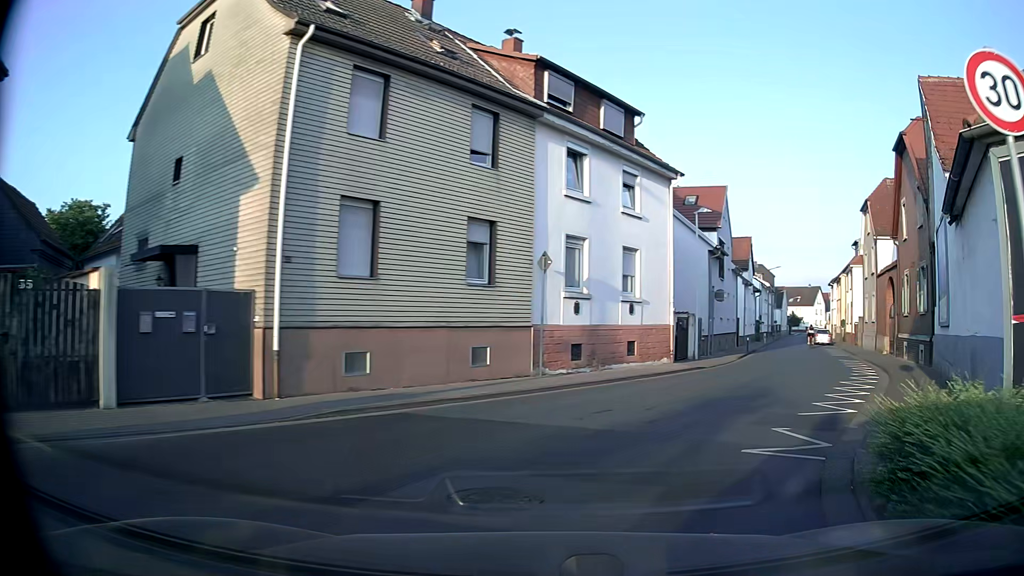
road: tertiary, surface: asphalt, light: Day
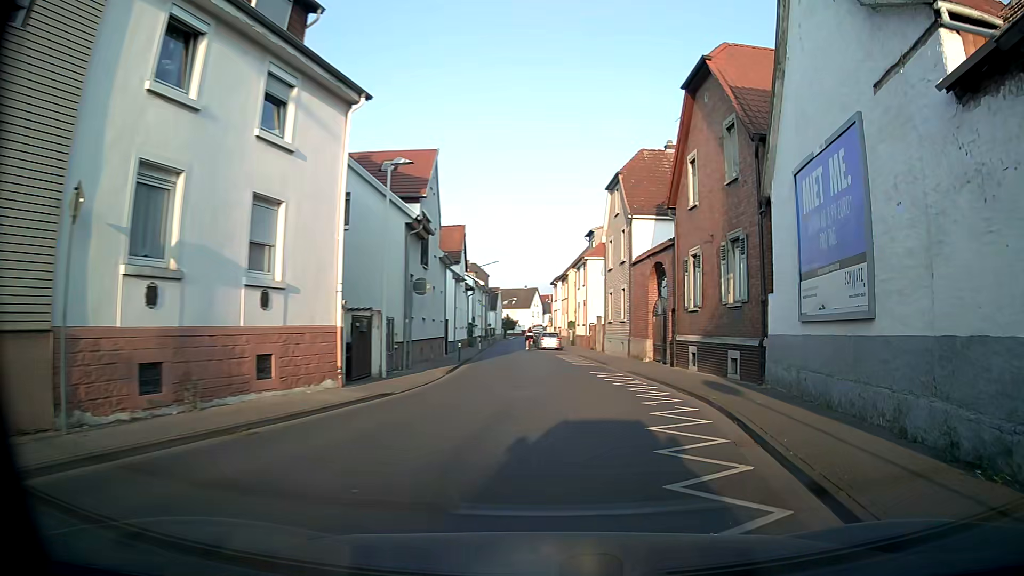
(+1.8, +8.6) m; +24°
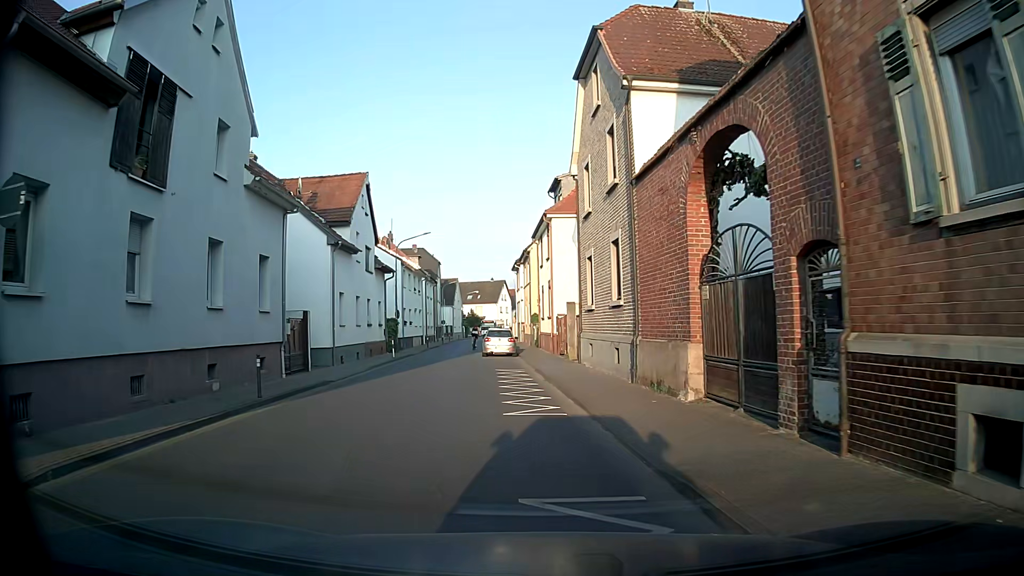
(+2.2, +17.2) m; +5°
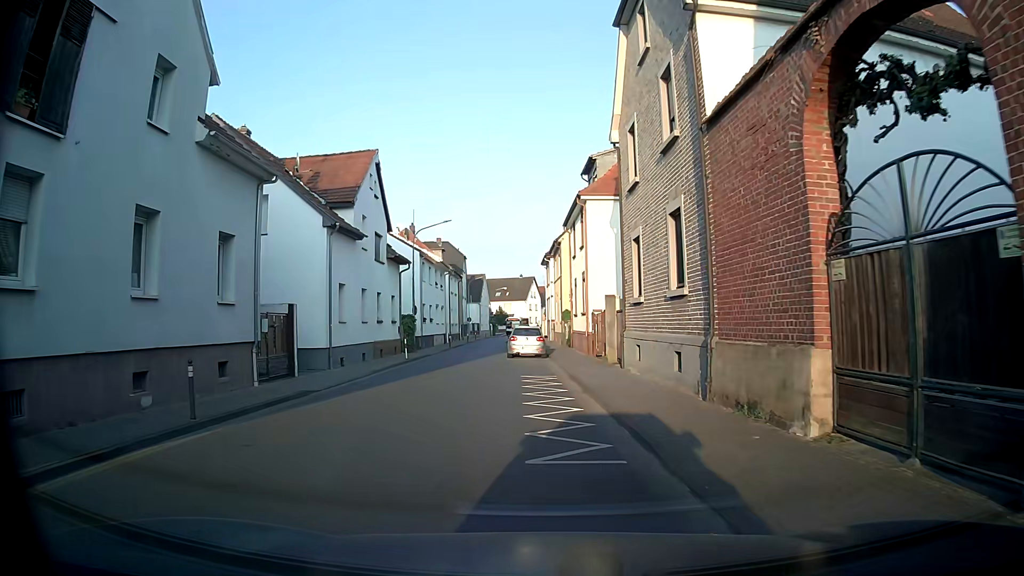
(-0.1, +4.0) m; -4°
